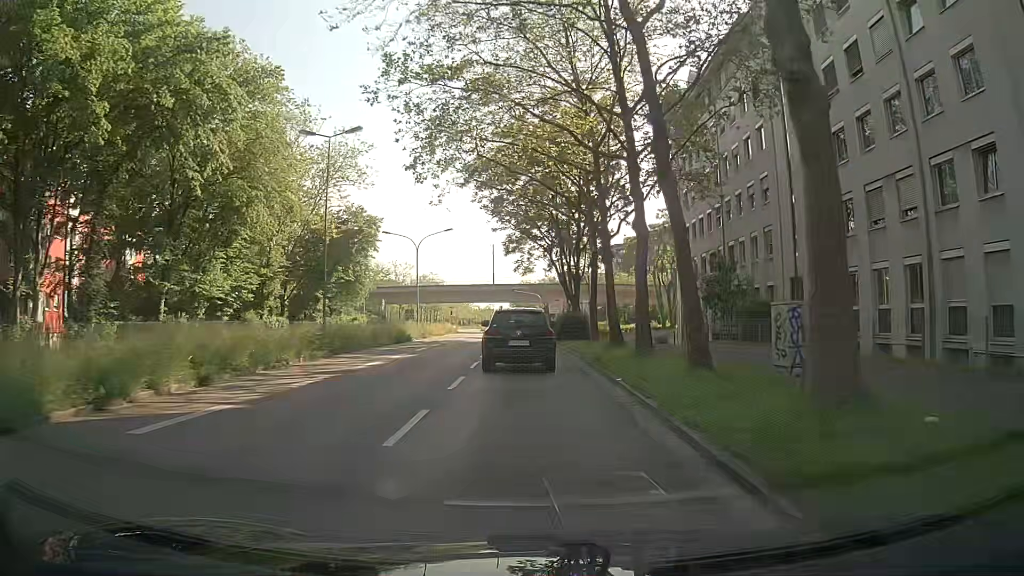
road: secondary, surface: asphalt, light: Day
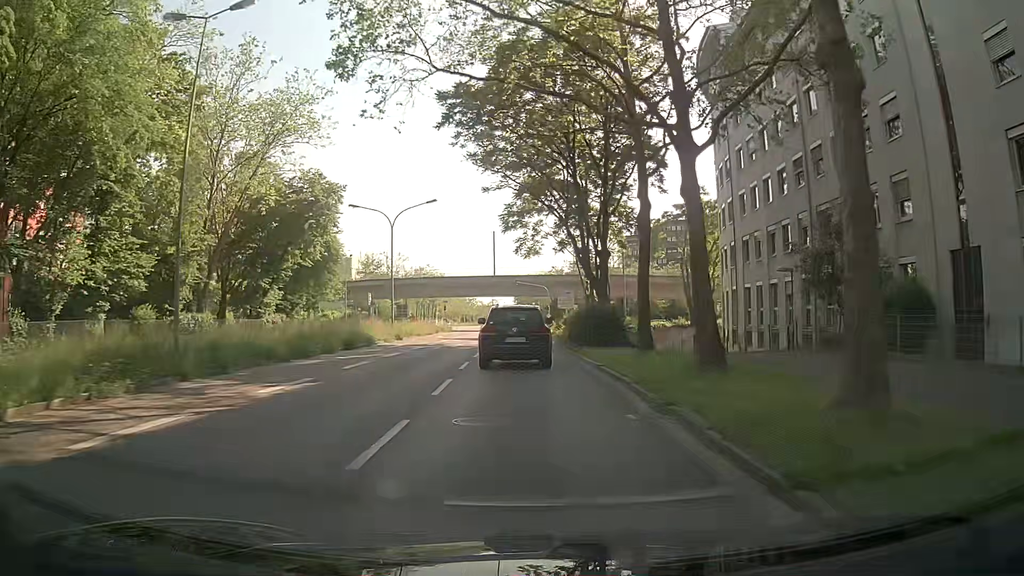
(+0.1, +13.2) m; 0°
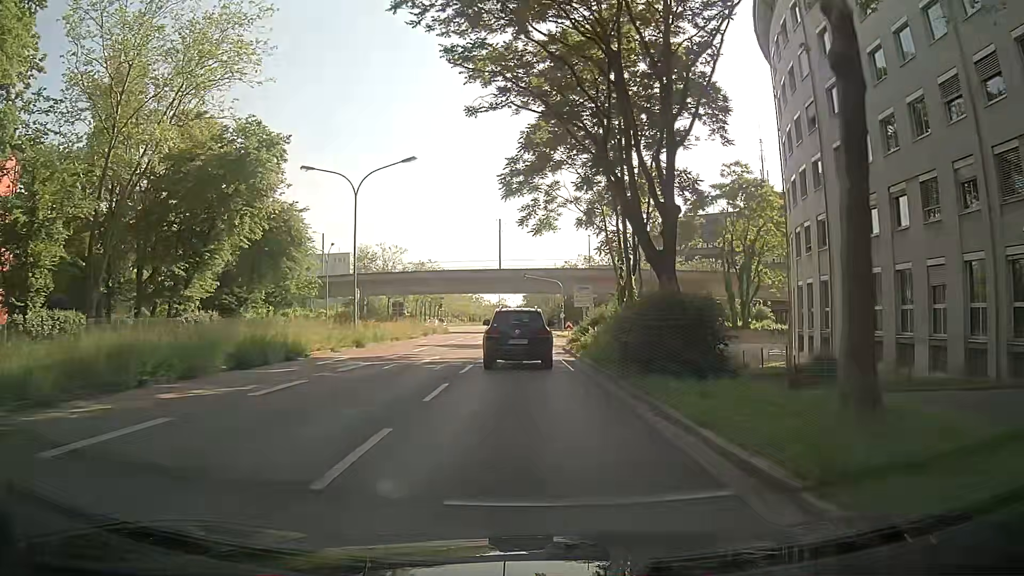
(-0.1, +12.7) m; 0°
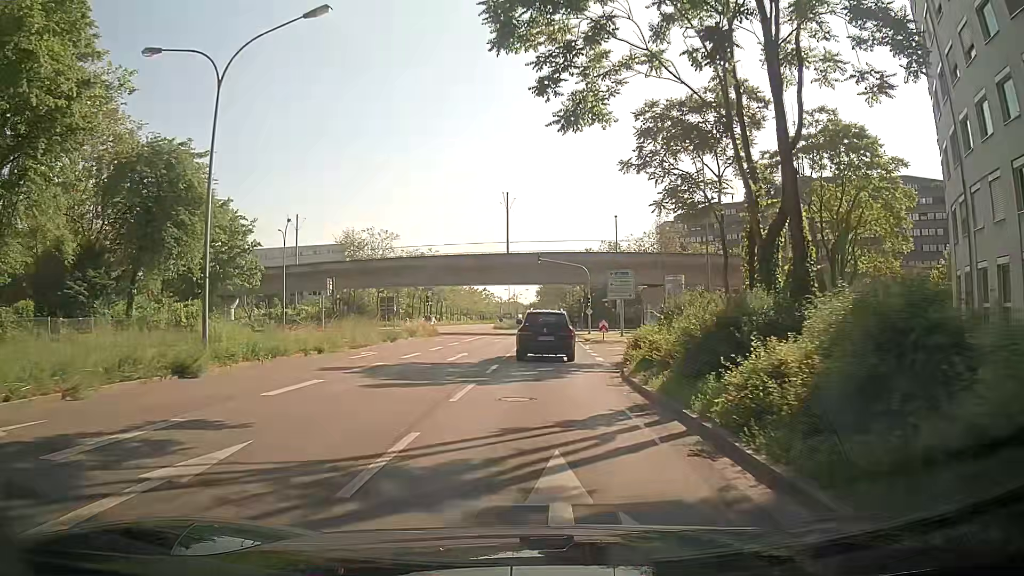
(-0.4, +18.1) m; -2°
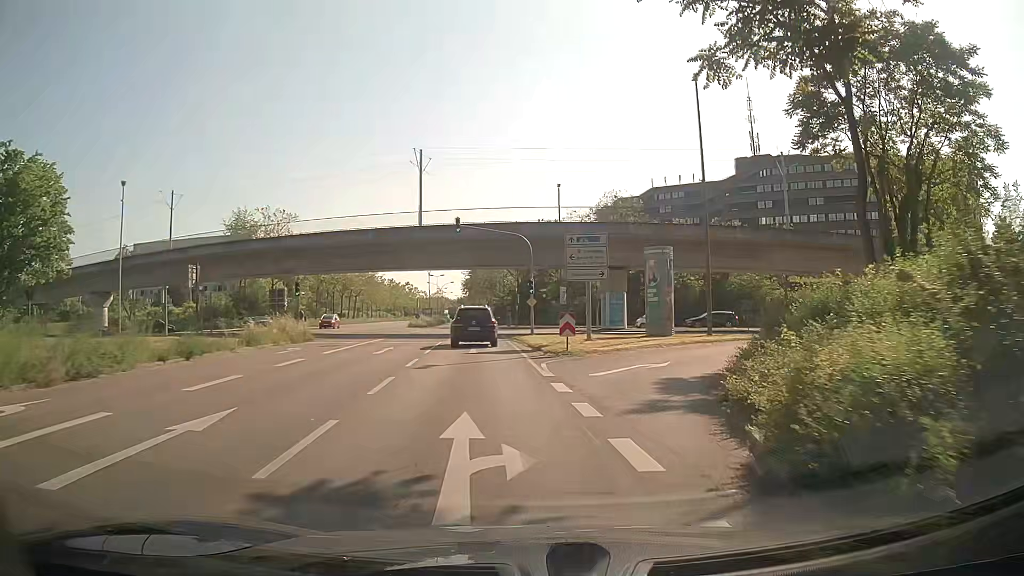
(+0.5, +17.5) m; +5°
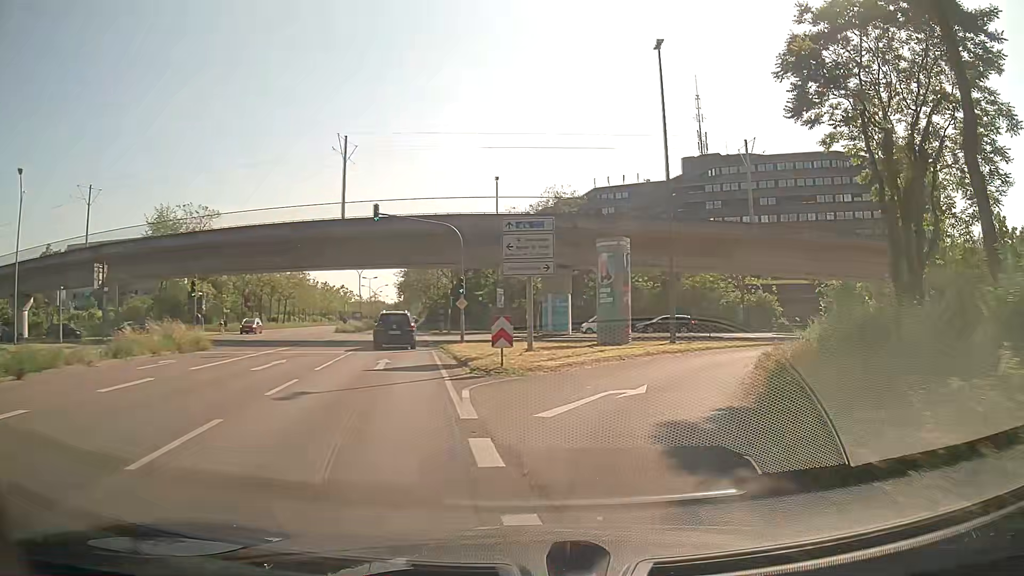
(+0.3, +5.7) m; +6°
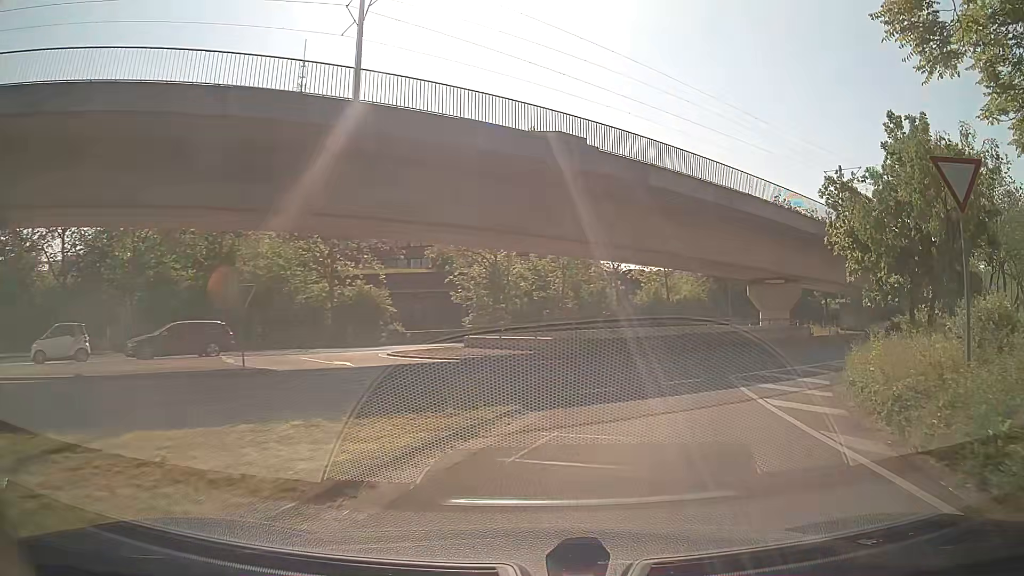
(+7.5, +25.1) m; +35°
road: secondary_link
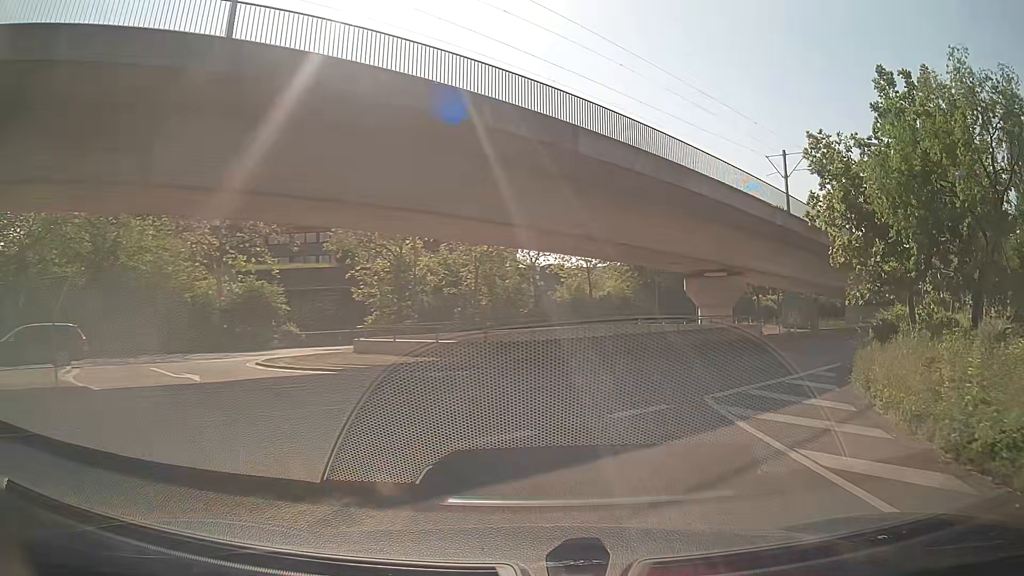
(+0.3, +5.0) m; +7°
